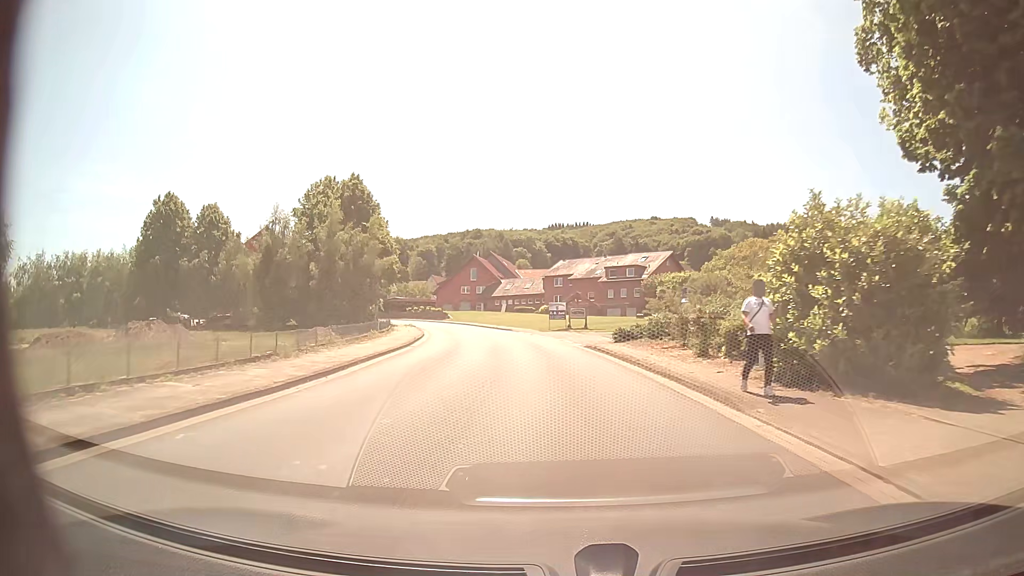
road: tertiary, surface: asphalt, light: Day
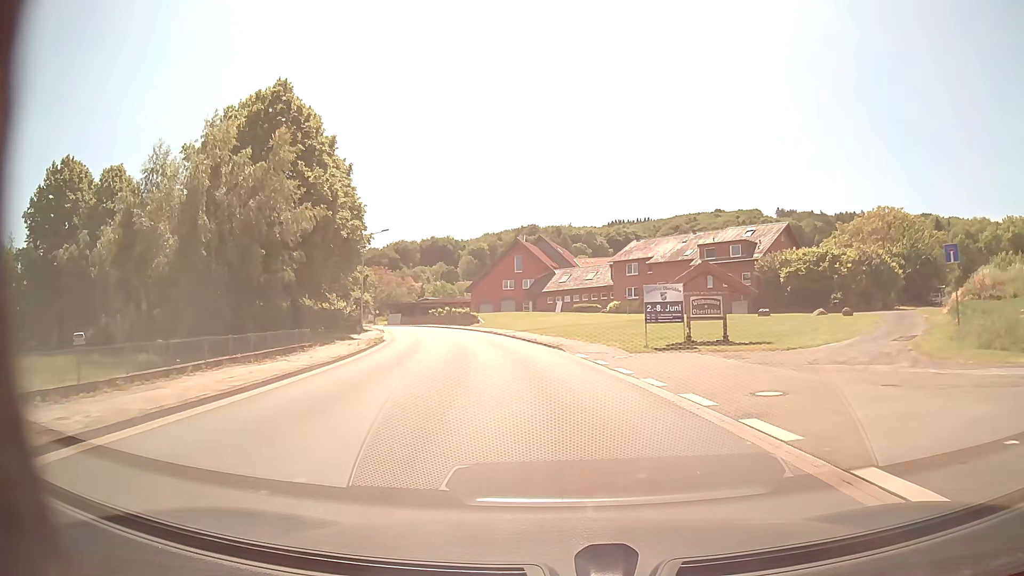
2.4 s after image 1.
(-1.4, +30.6) m; -5°
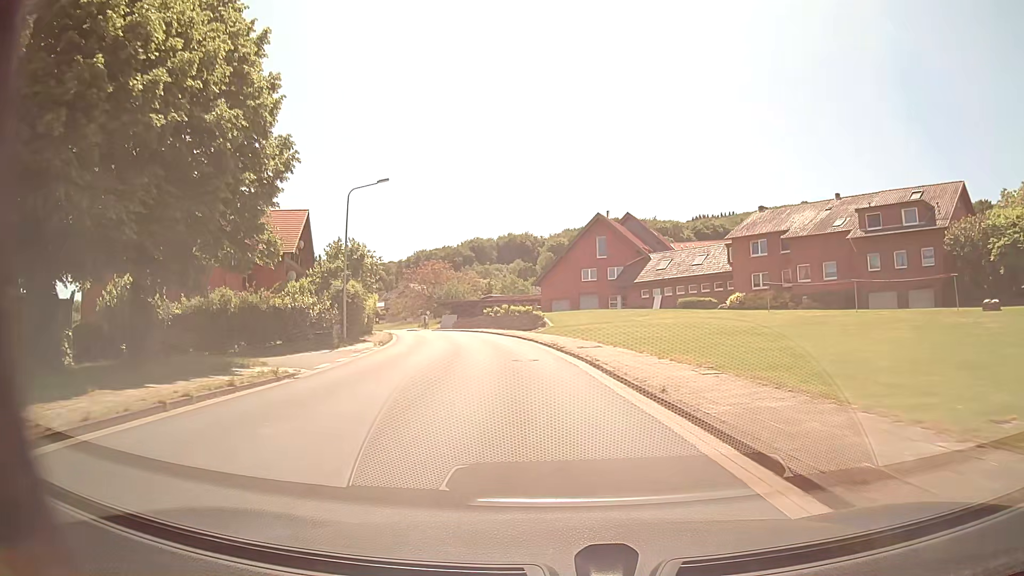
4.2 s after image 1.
(-1.2, +23.2) m; -7°
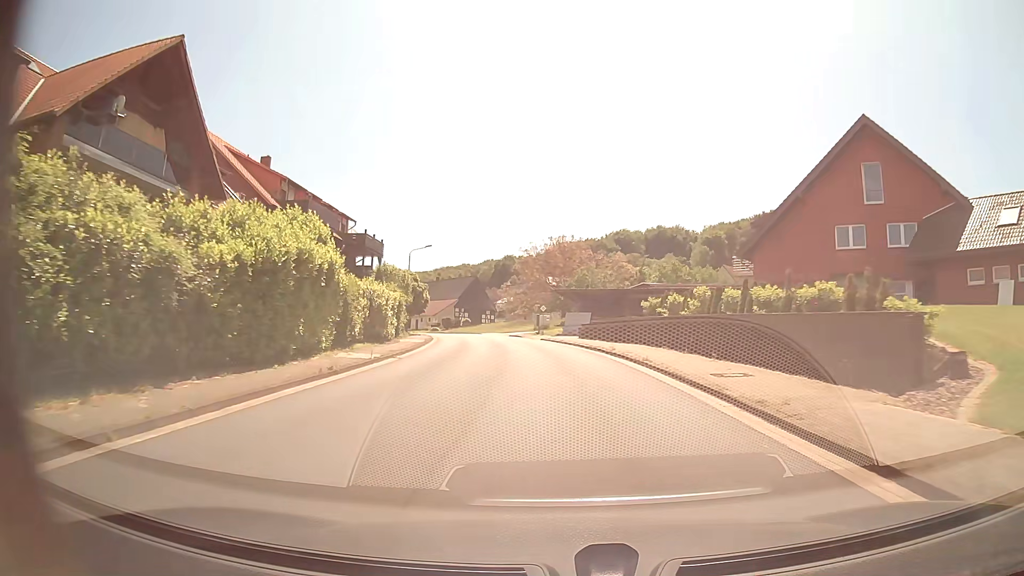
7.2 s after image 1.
(-4.5, +38.4) m; -12°
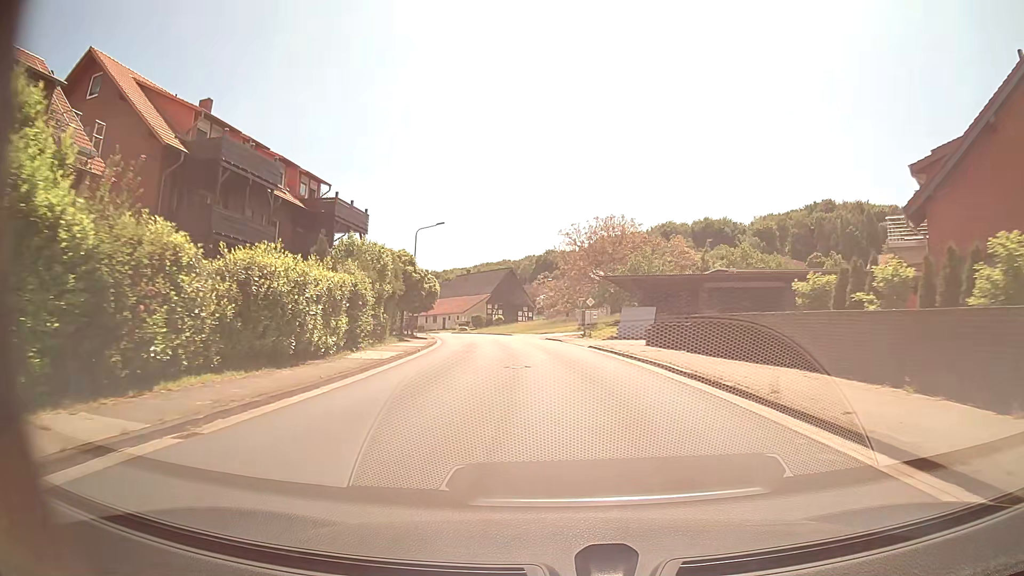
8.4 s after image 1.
(-0.5, +15.6) m; -4°
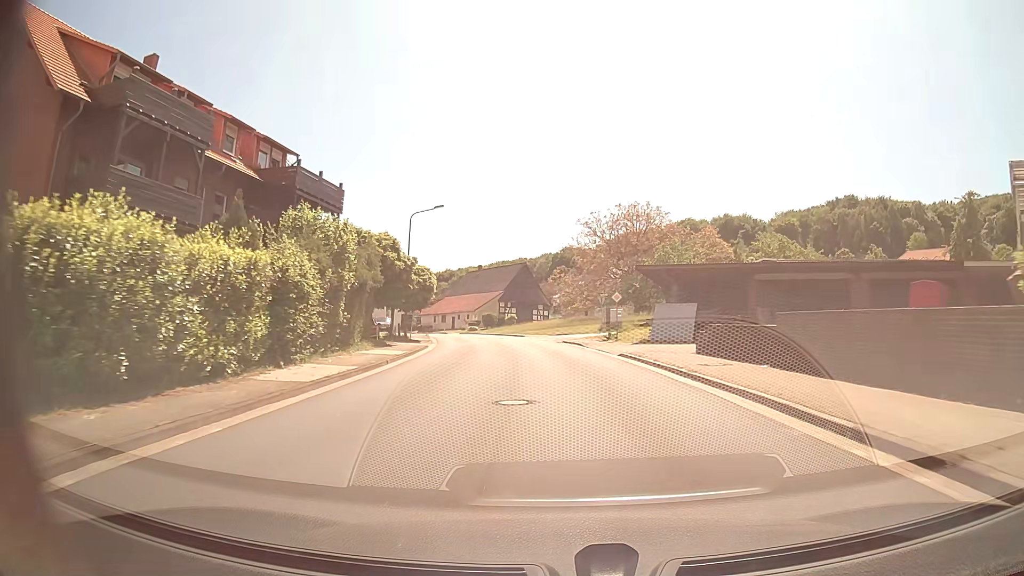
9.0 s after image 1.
(-0.1, +7.8) m; -1°
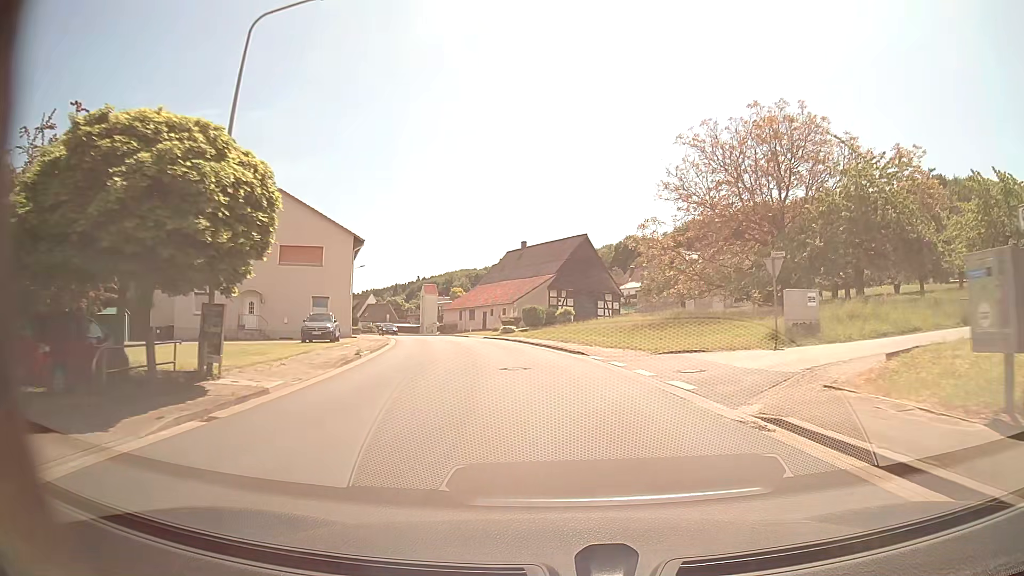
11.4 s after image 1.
(-1.6, +31.4) m; -5°
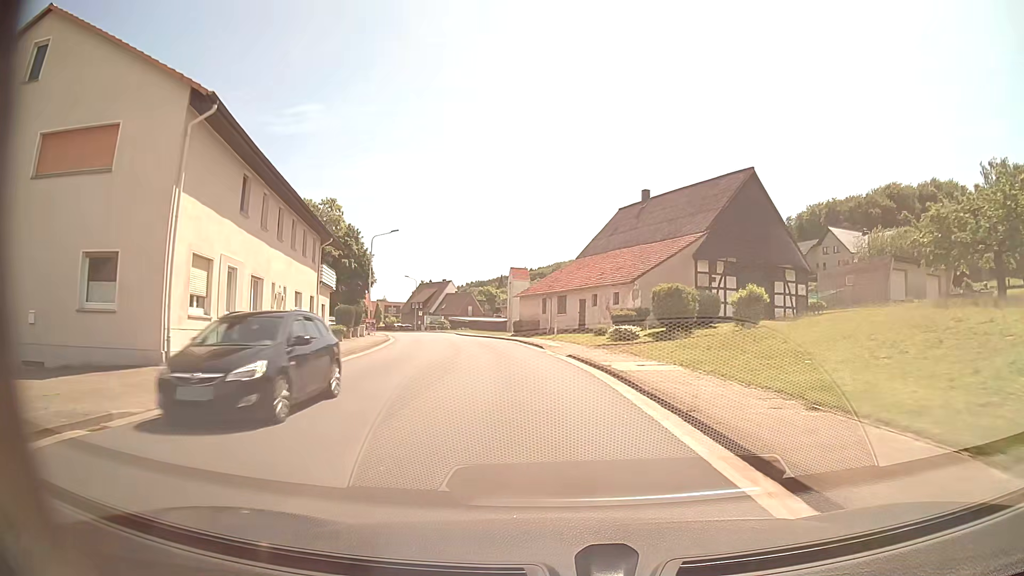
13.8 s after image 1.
(-2.2, +31.3) m; -9°
(0, +10) (-1, +20) (-2, +30) (-4, +40) (-6, +49) (-9, +59) (-12, +69) (-15, +78) (-18, +88) (-22, +97) m
